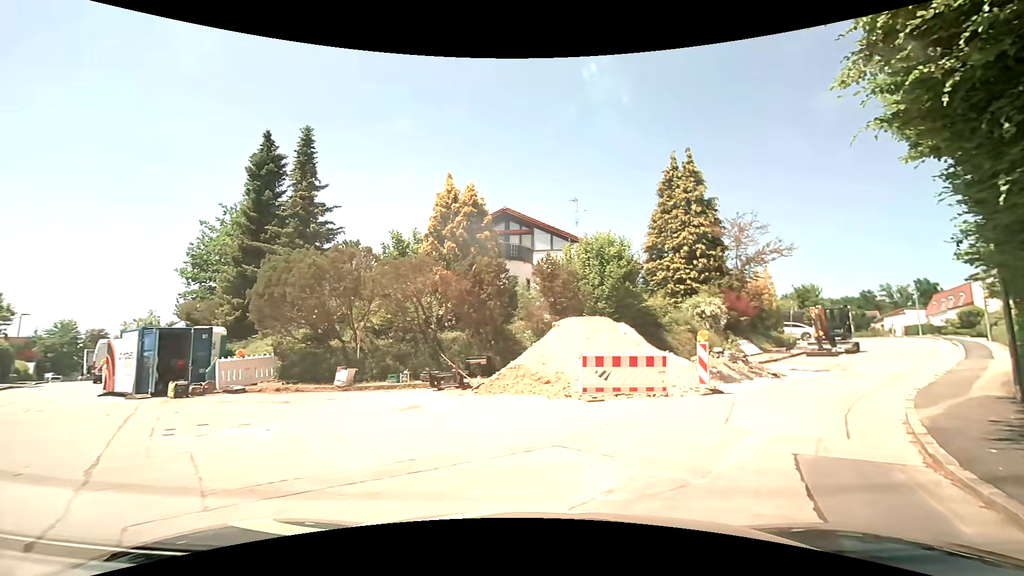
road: residential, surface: asphalt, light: Day
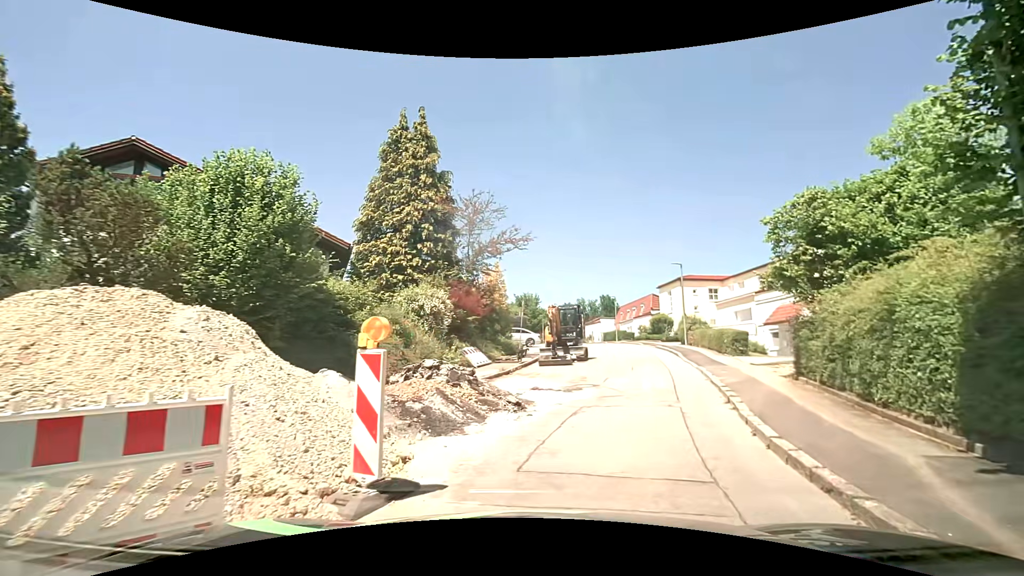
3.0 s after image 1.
(+2.3, +8.6) m; +30°
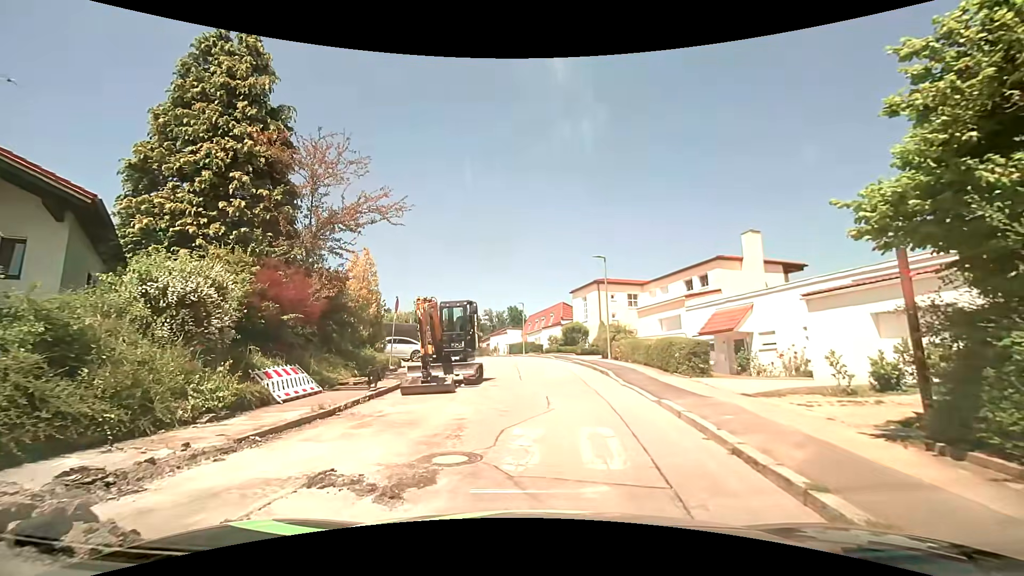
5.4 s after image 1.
(+0.9, +7.7) m; +9°
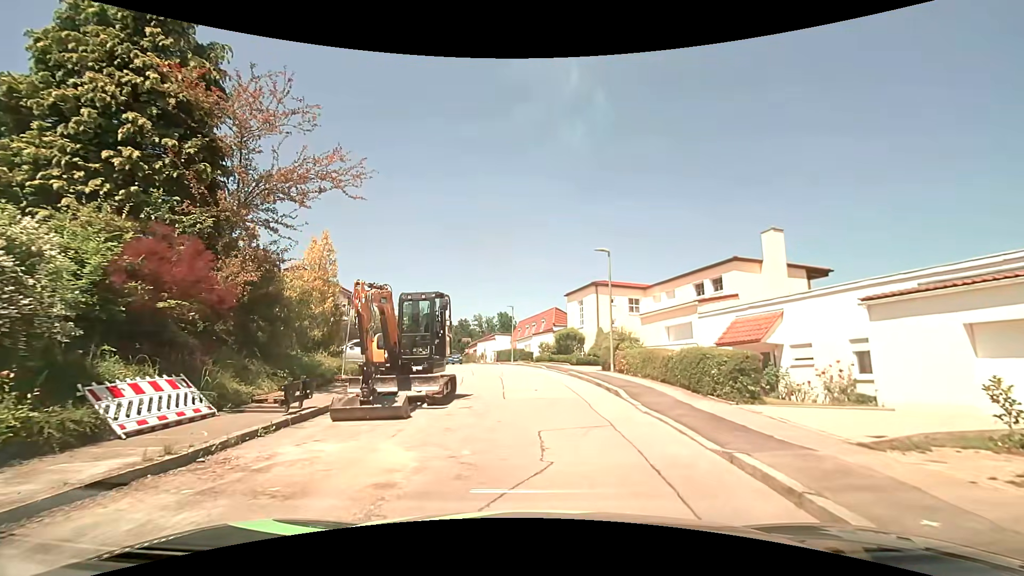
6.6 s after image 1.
(+0.1, +3.9) m; +2°
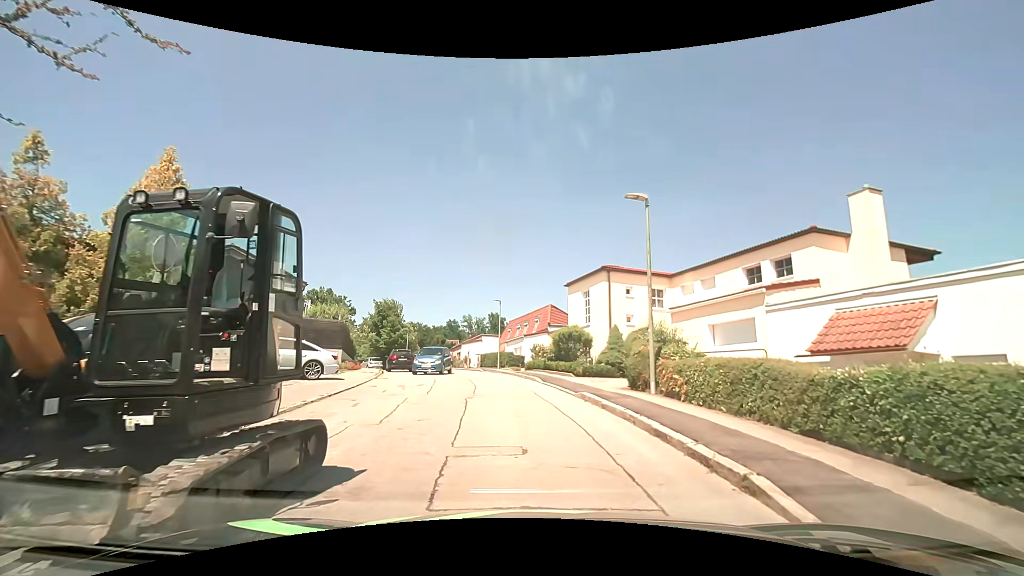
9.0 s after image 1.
(+0.1, +8.2) m; +1°
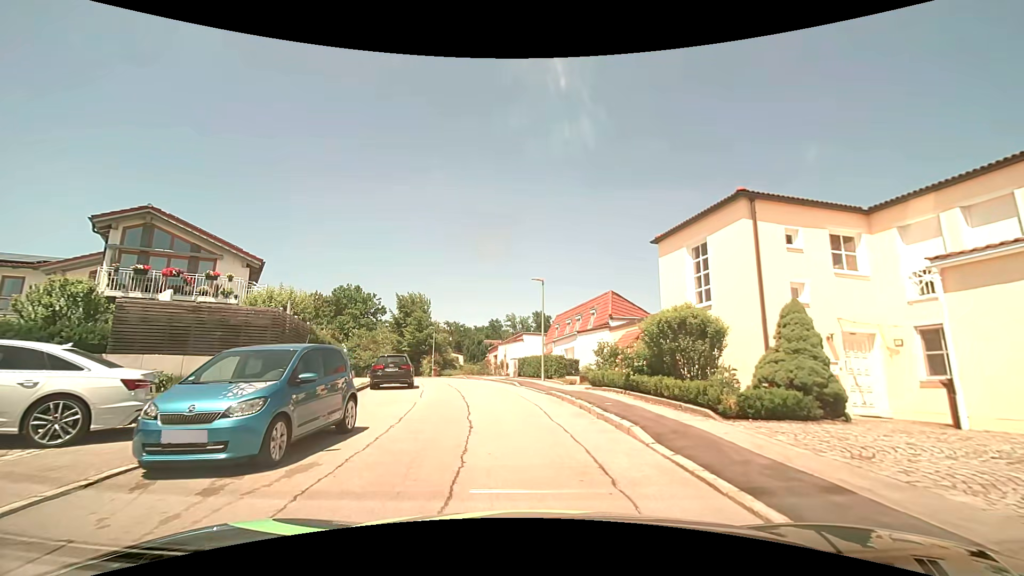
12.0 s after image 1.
(-0.3, +12.0) m; -4°
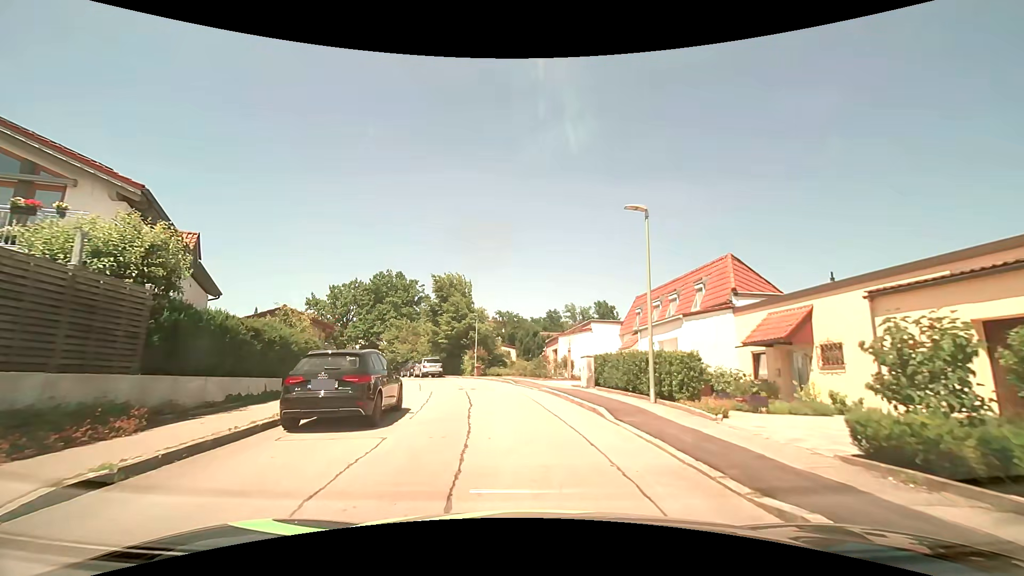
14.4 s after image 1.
(-0.9, +11.9) m; -7°
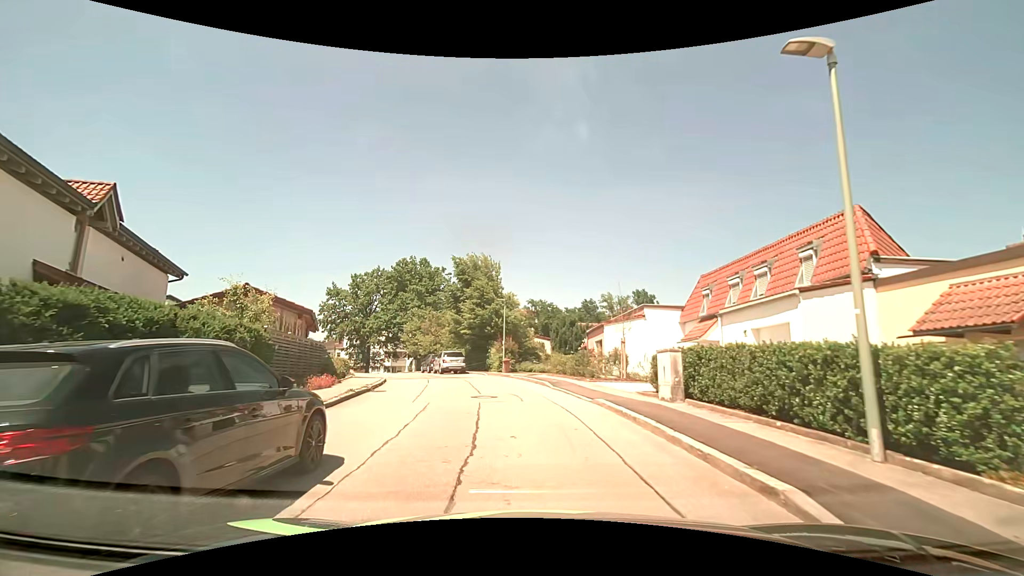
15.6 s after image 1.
(-0.3, +6.7) m; -5°
(0, +10) (-1, +20) (-4, +30) (-8, +39) (-12, +48) (-15, +57) (-20, +66) (-26, +74) (-33, +81) (-40, +88) m
